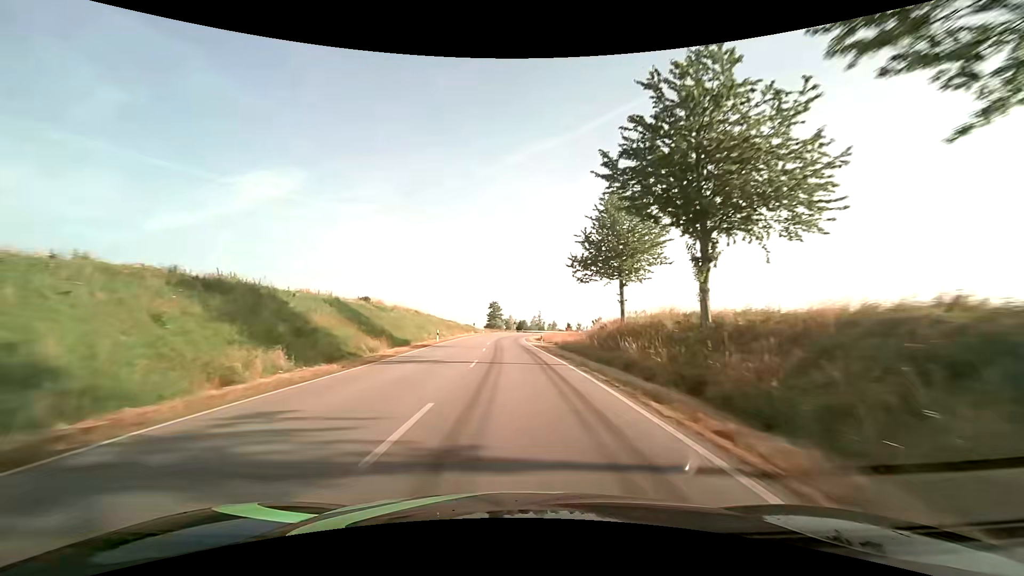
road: secondary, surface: asphalt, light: Day
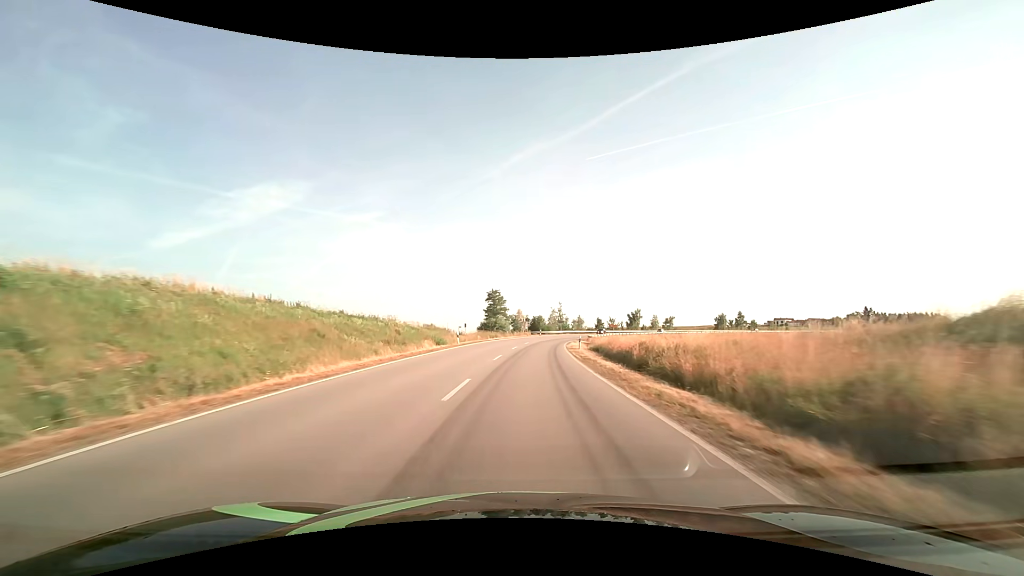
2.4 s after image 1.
(-1.4, +55.5) m; -1°
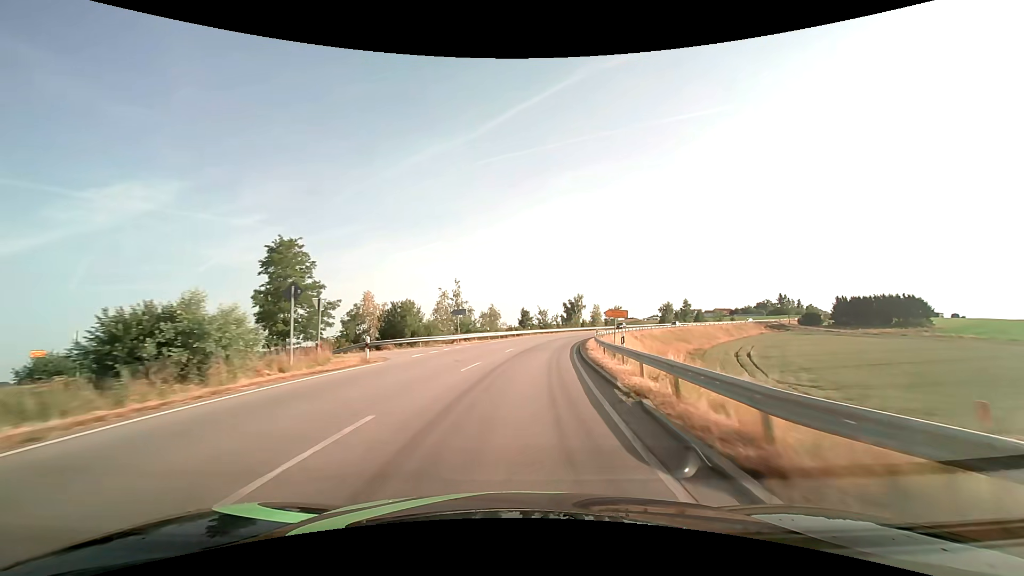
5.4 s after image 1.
(+5.5, +65.0) m; +11°
(0, +10) (+1, +20) (+2, +30) (+3, +40) (+5, +50) (+7, +59) (+9, +69) (+12, +79) (+15, +88) (+19, +98) m
